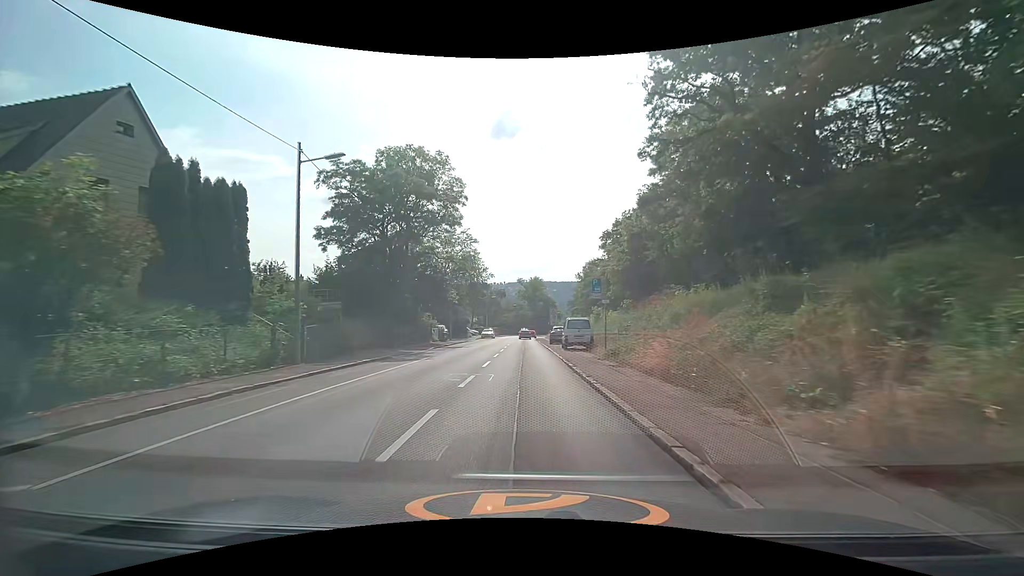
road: secondary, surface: asphalt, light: Day
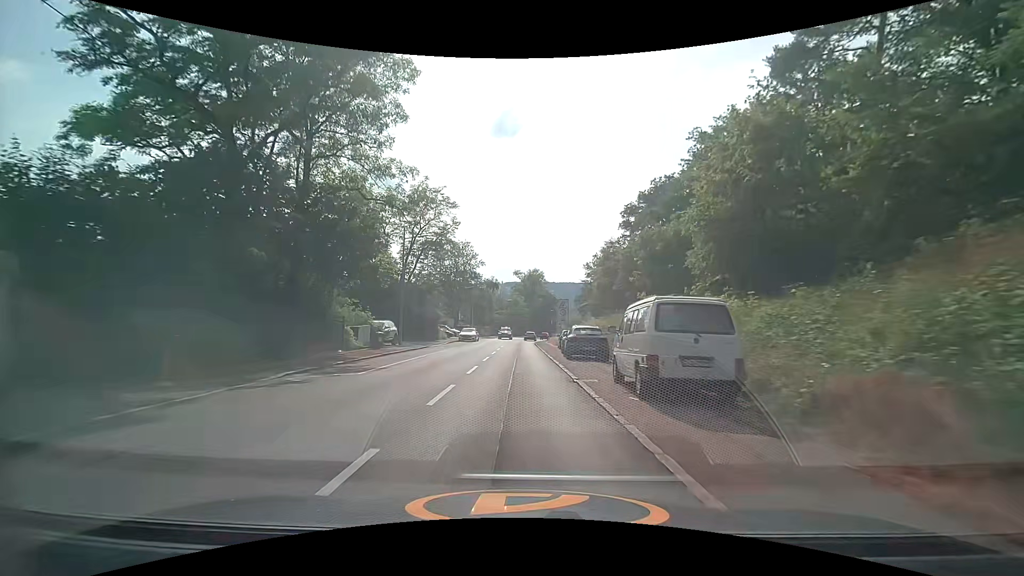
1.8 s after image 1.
(0.0, +21.2) m; 0°
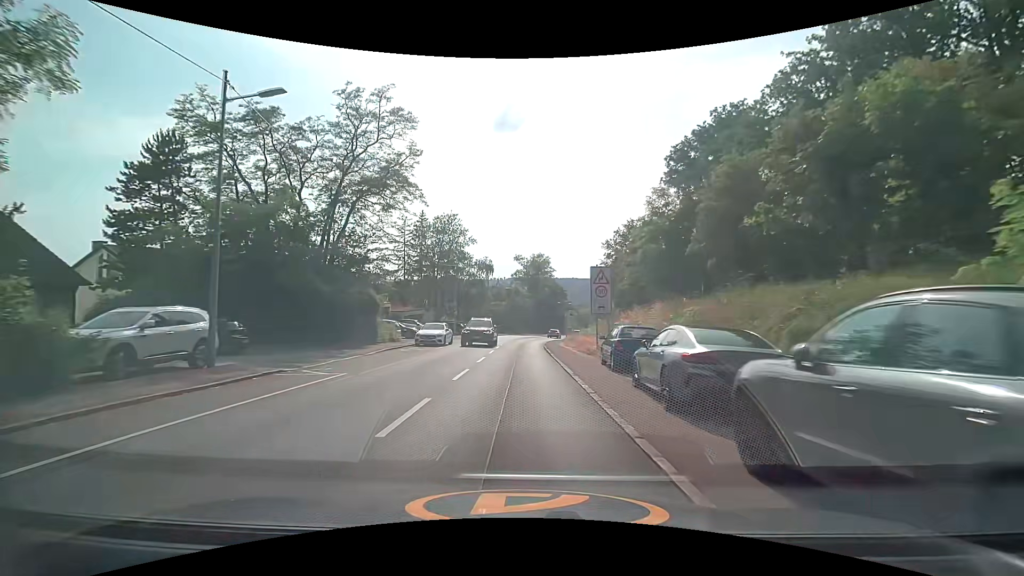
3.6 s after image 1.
(0.0, +21.4) m; 0°
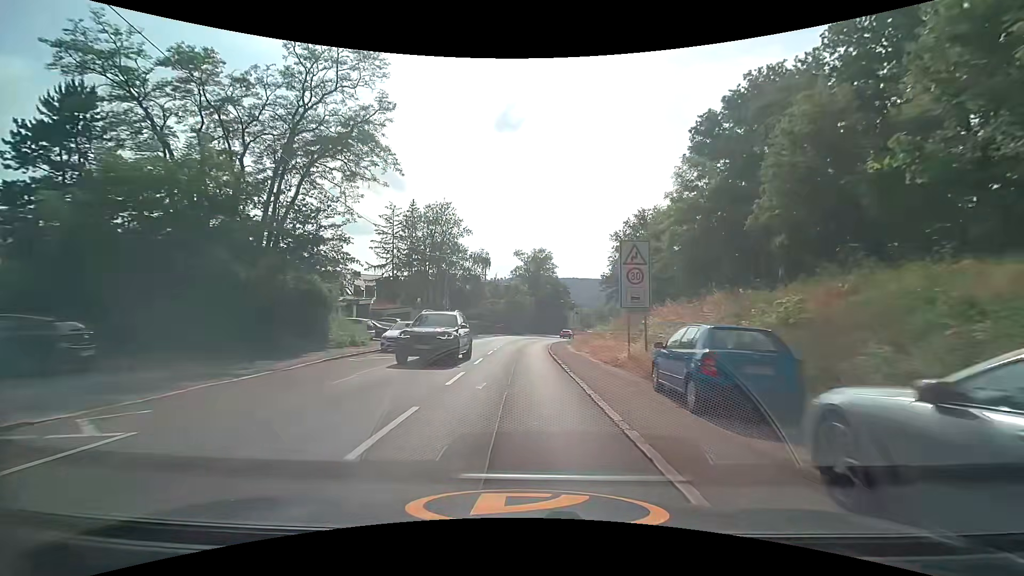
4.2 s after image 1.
(0.0, +7.2) m; 0°
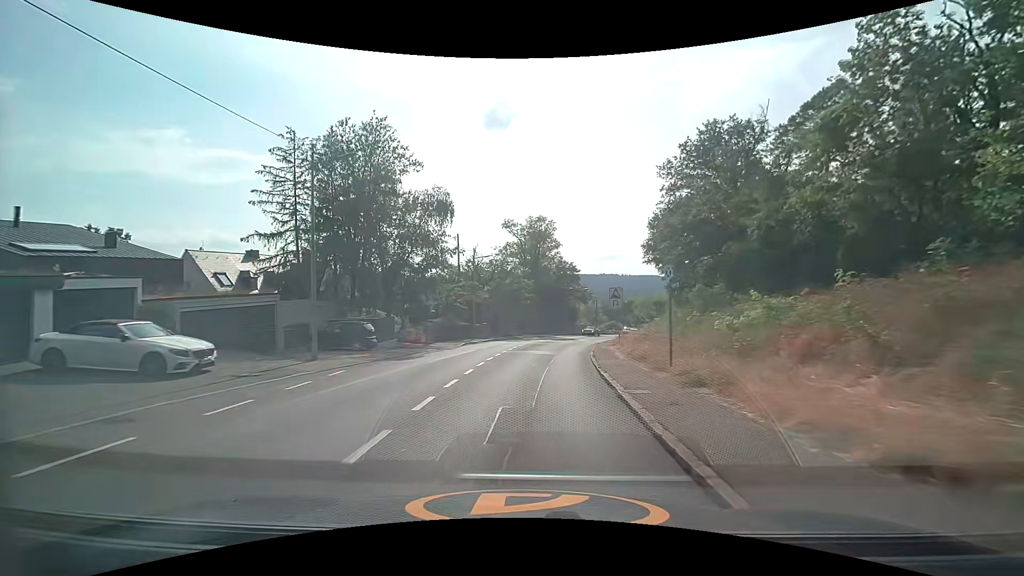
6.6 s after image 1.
(0.0, +29.2) m; +1°
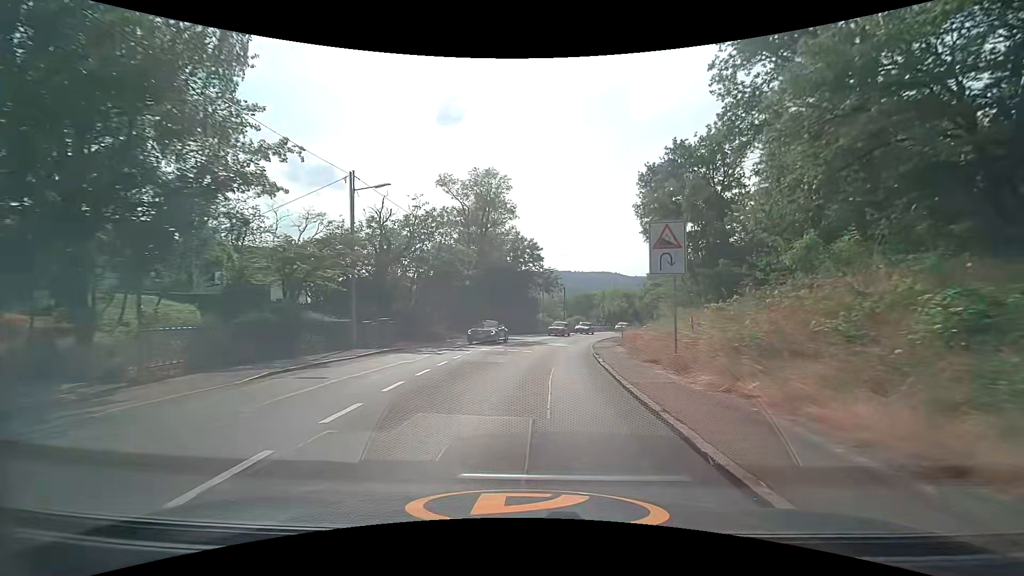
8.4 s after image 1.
(+0.9, +21.6) m; +6°
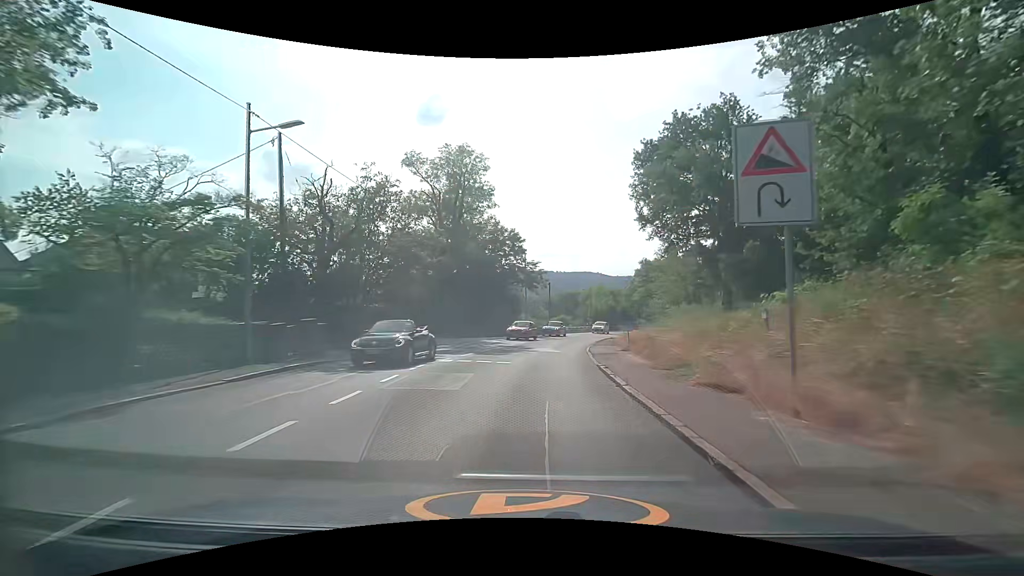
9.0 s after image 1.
(+0.1, +7.1) m; +2°
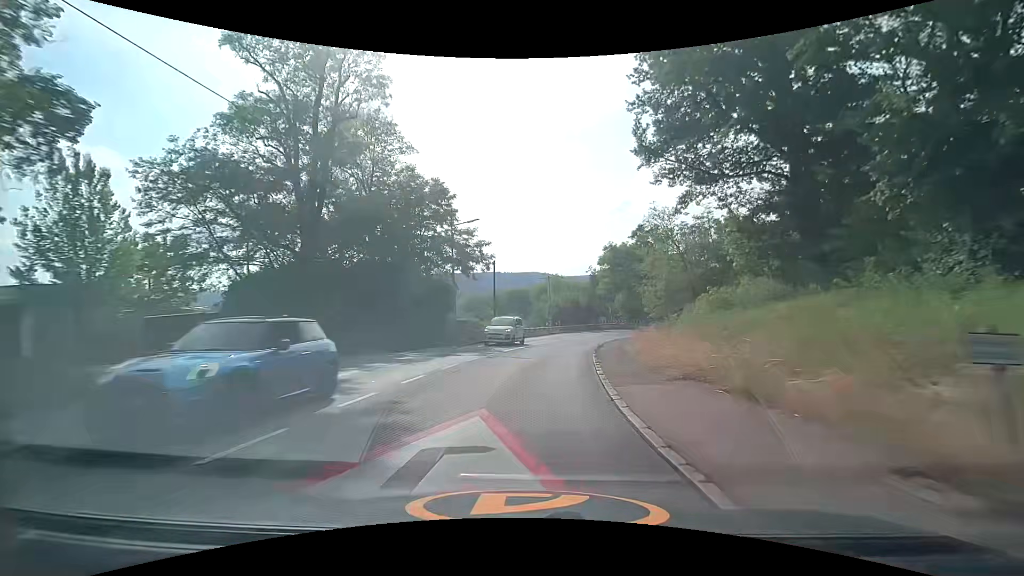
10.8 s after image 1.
(+0.8, +20.5) m; +6°
(0, +10) (+1, +20) (+2, +30) (+4, +40) (+7, +49) (+10, +59) (+16, +67) (+24, +73) (+33, +75) (+43, +71) m
